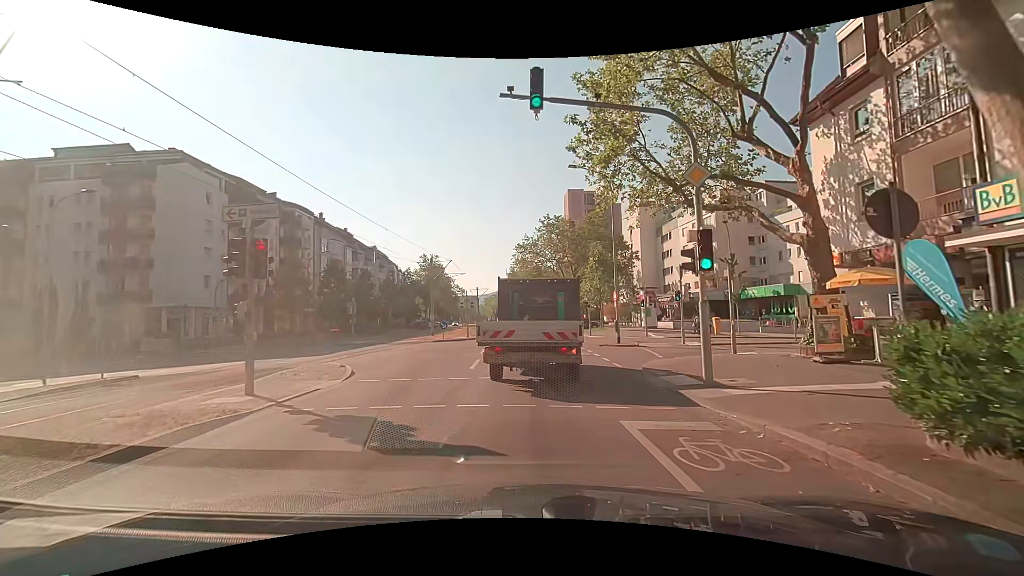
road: tertiary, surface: asphalt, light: Day
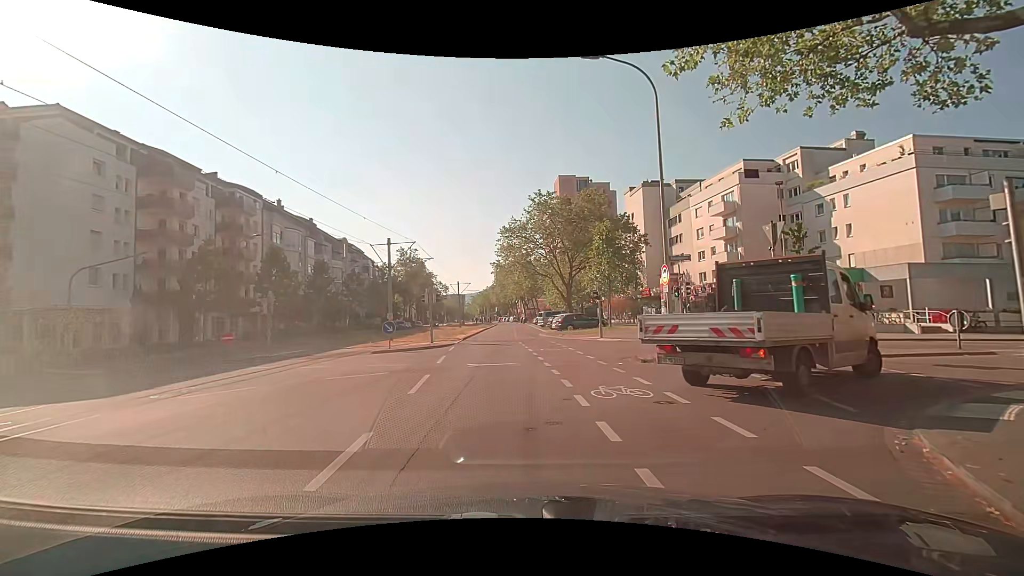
(+0.2, +11.0) m; +4°
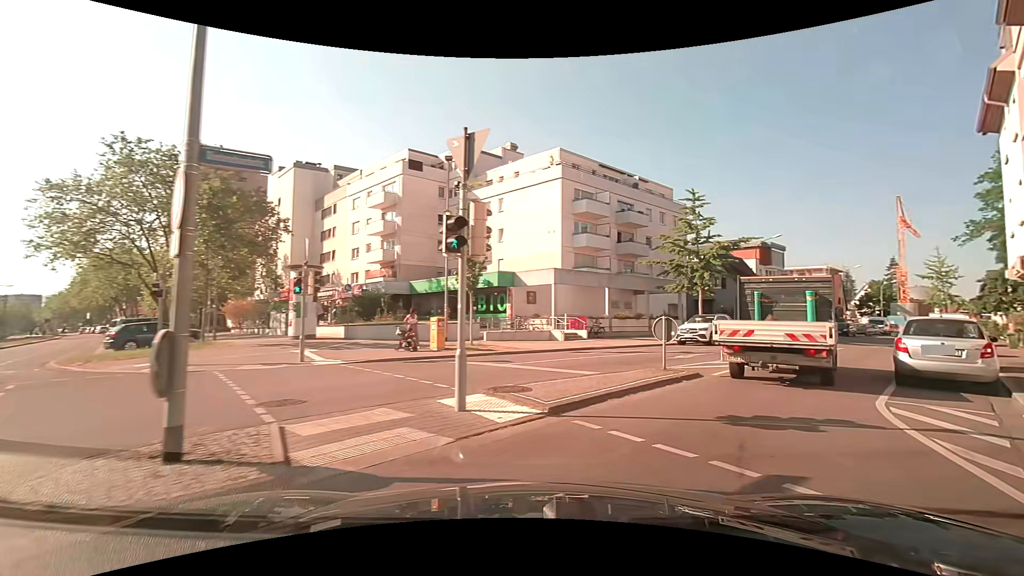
(+2.6, +9.8) m; +36°
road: residential
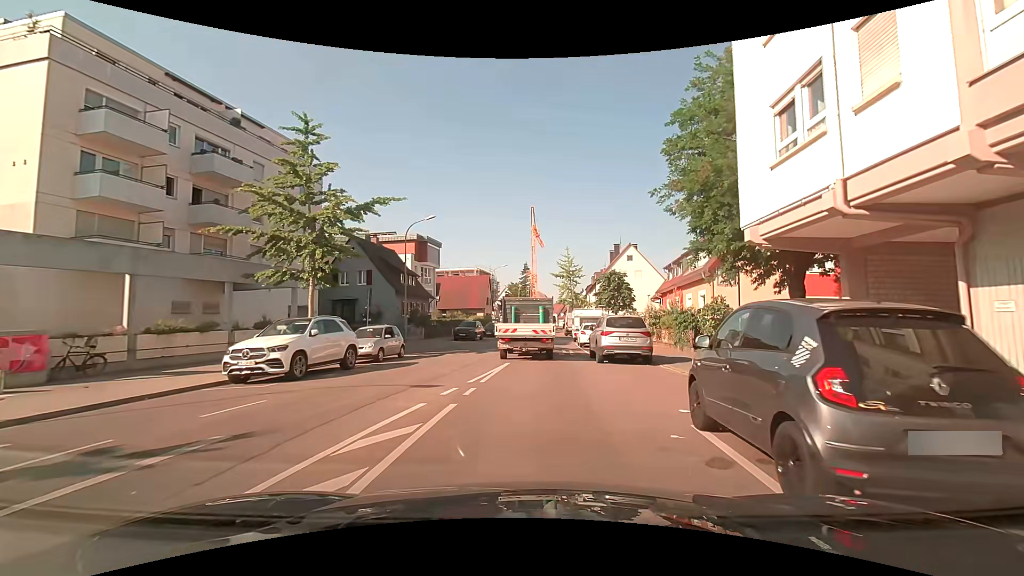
(+6.2, +13.5) m; +36°
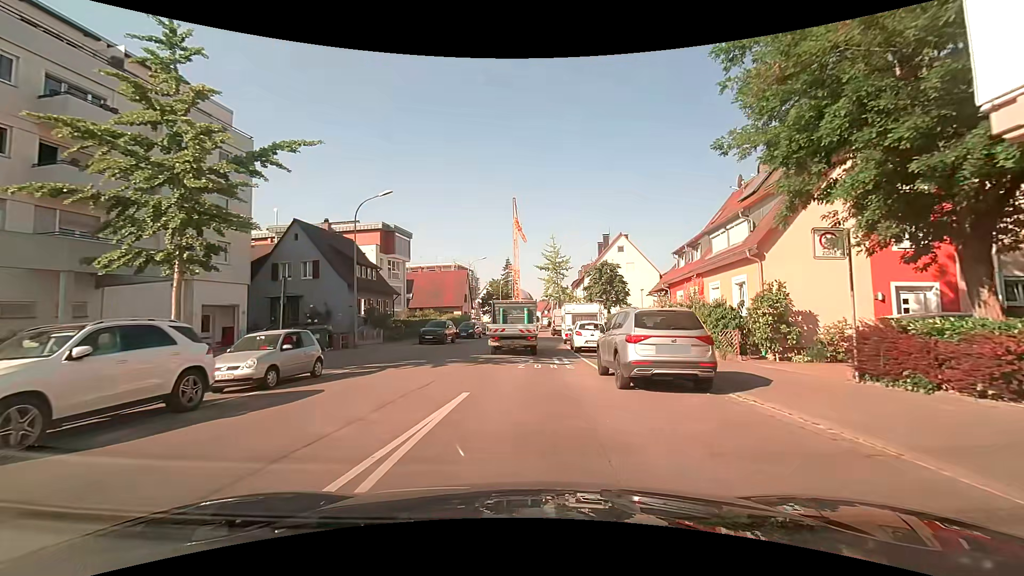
(+0.2, +7.1) m; +2°
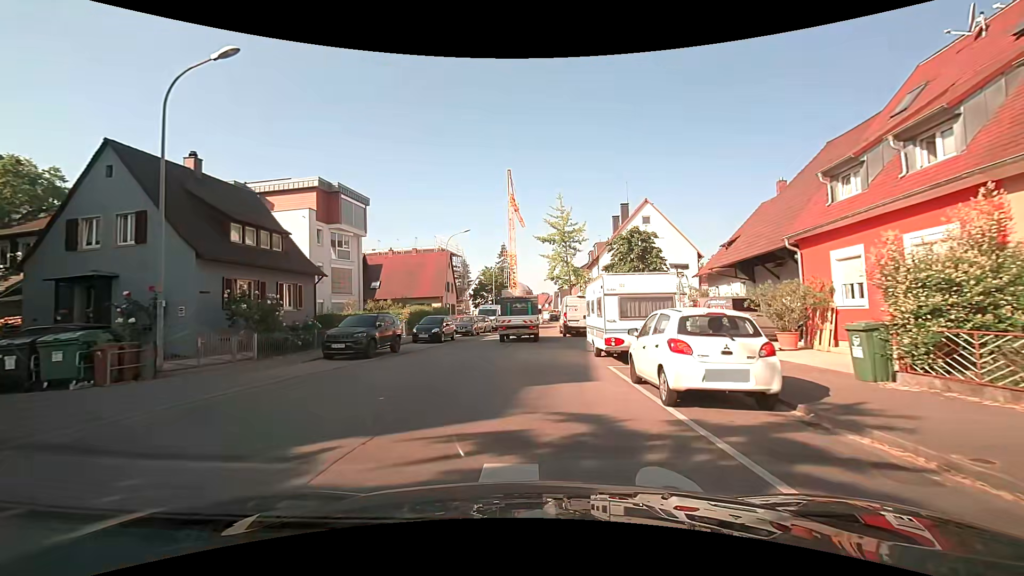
(+0.2, +15.8) m; 0°
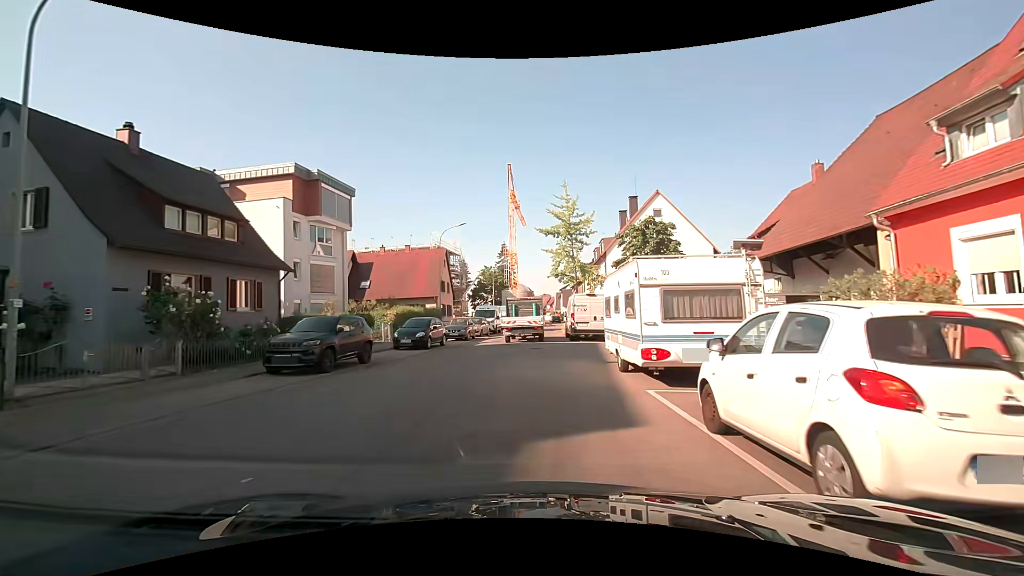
(0.0, +4.2) m; 0°
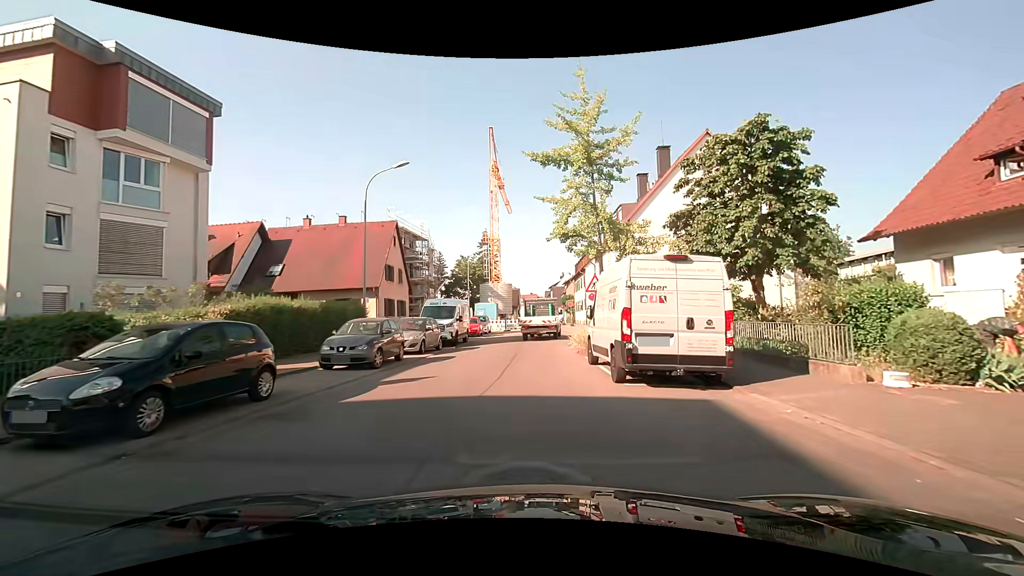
(+0.1, +16.5) m; +2°
